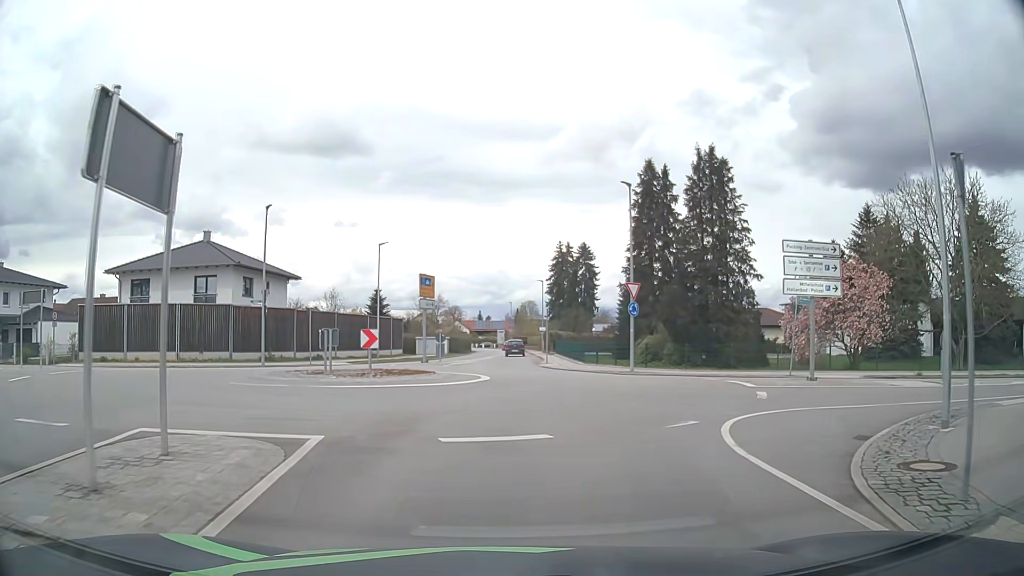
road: secondary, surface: asphalt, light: Day
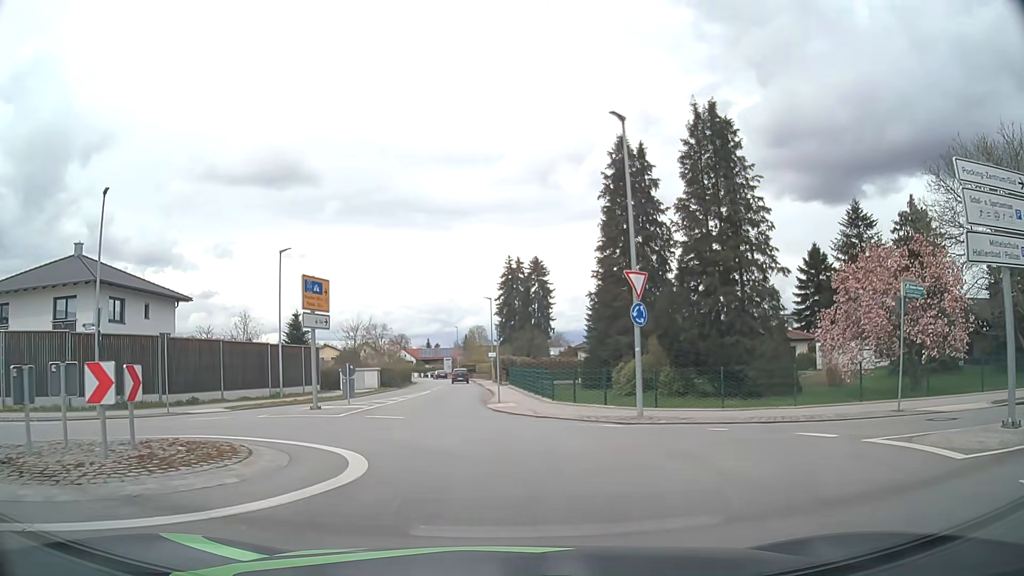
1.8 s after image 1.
(+0.5, +11.2) m; +4°
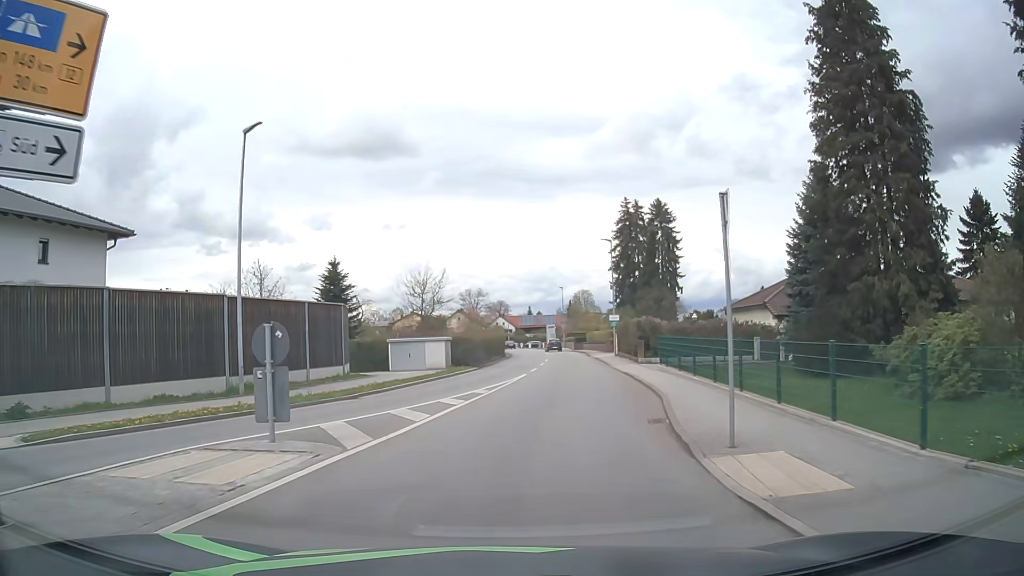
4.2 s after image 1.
(-1.5, +18.3) m; -9°
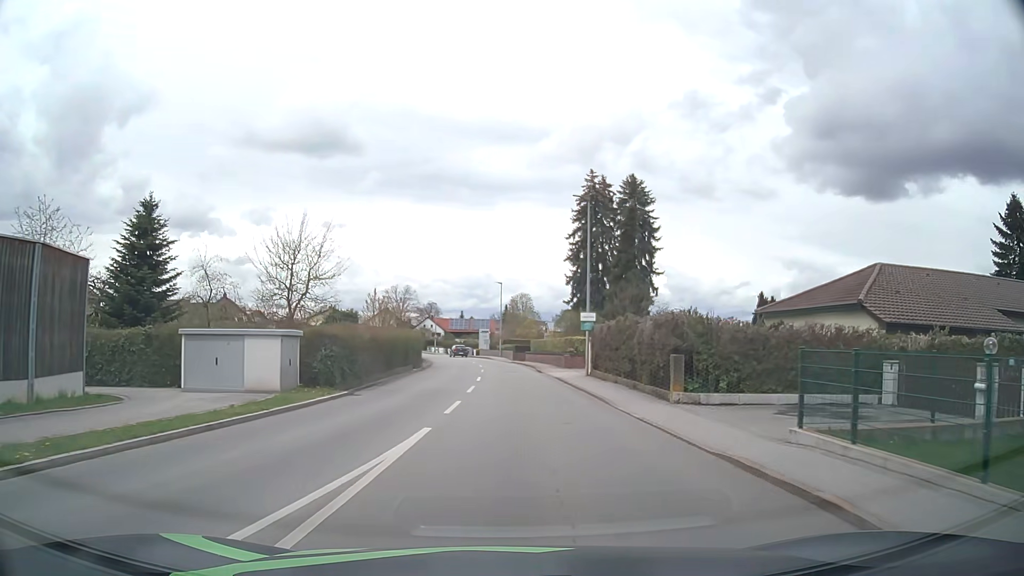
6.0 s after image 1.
(+0.7, +17.2) m; +5°
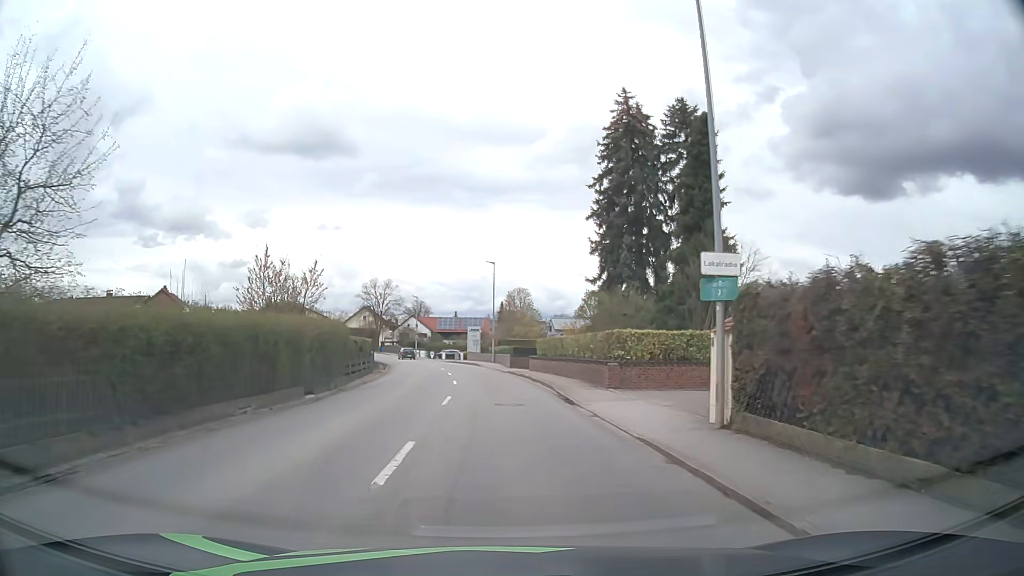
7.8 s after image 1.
(+0.5, +19.7) m; +1°
(0, +10) (0, +20) (-1, +30) (-2, +40) (-4, +50) (-6, +60) (-8, +69) (-11, +79) (-14, +88) (-17, +98) m
